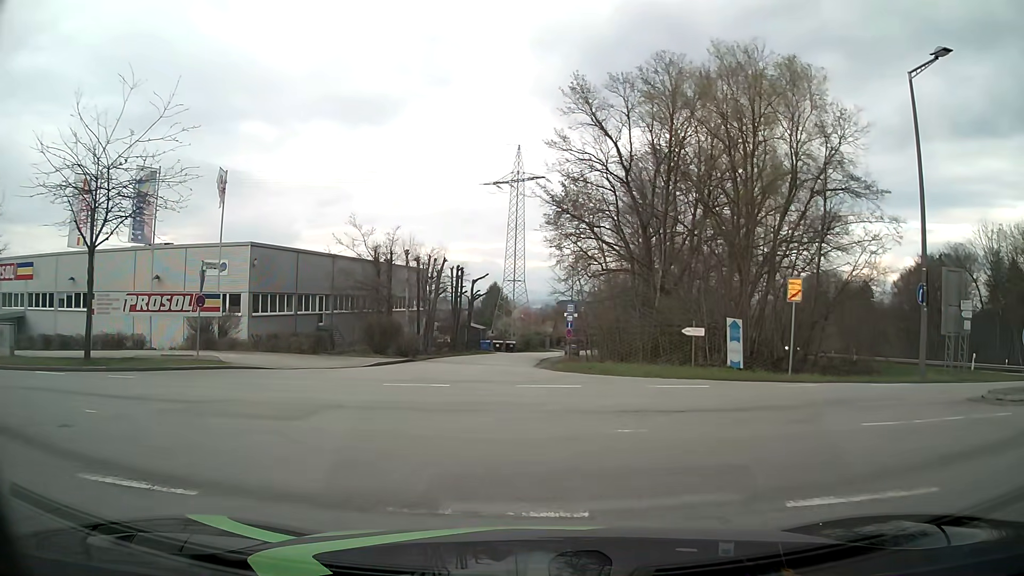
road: residential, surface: asphalt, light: Day
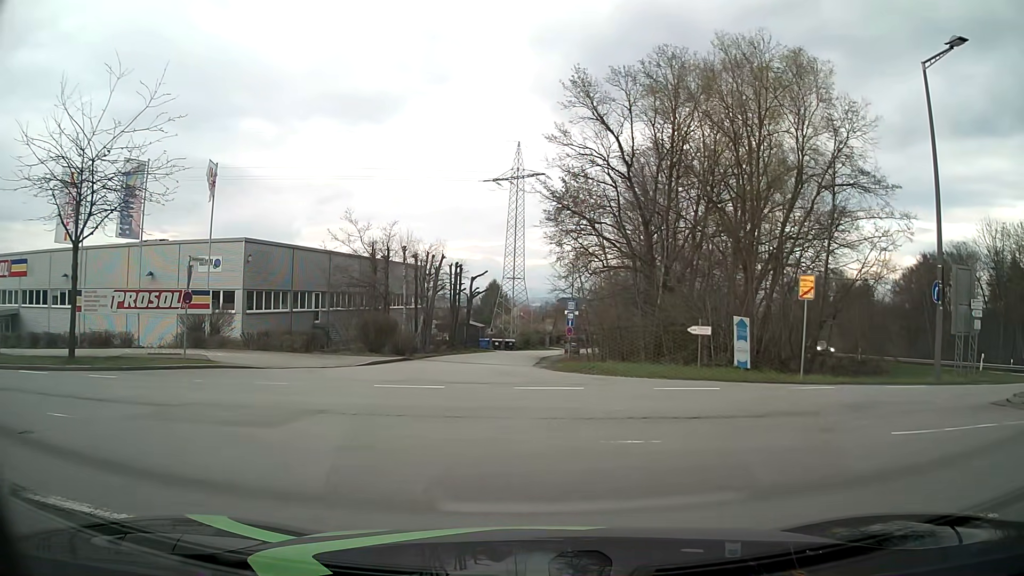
(0.0, +0.8) m; 0°
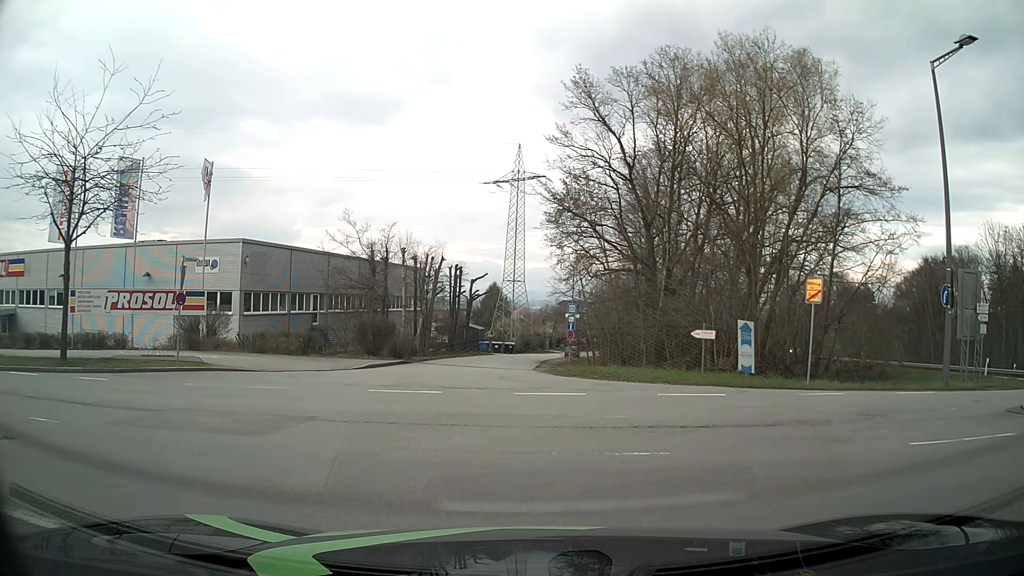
(0.0, +0.5) m; 0°
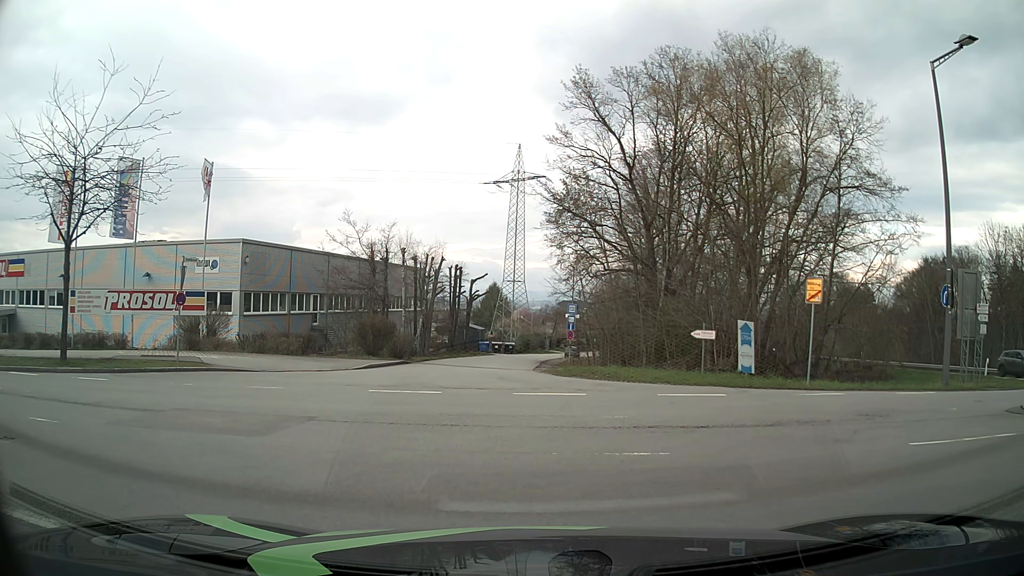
(0.0, 0.0) m; 0°
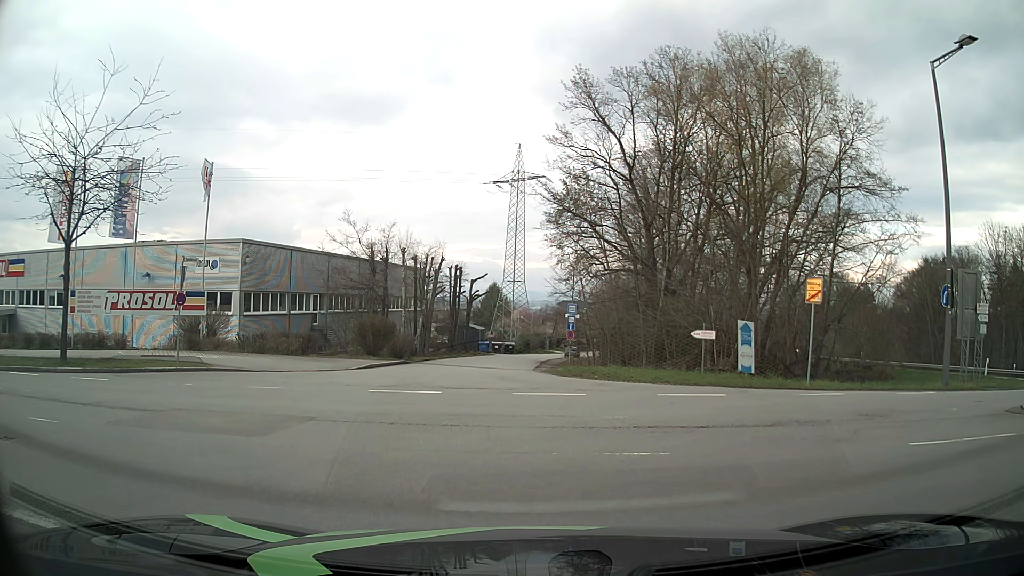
(0.0, 0.0) m; 0°
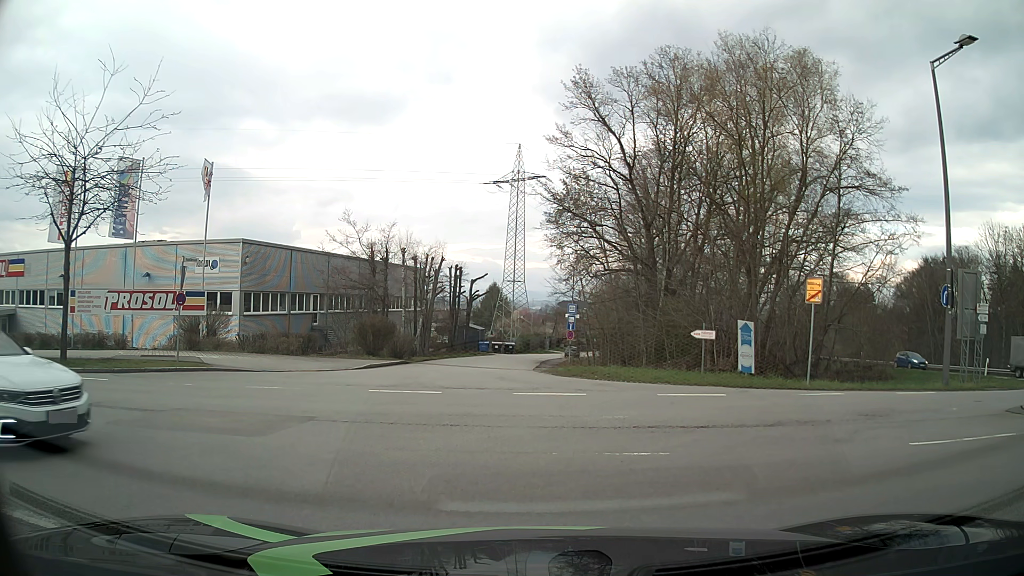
(0.0, 0.0) m; 0°
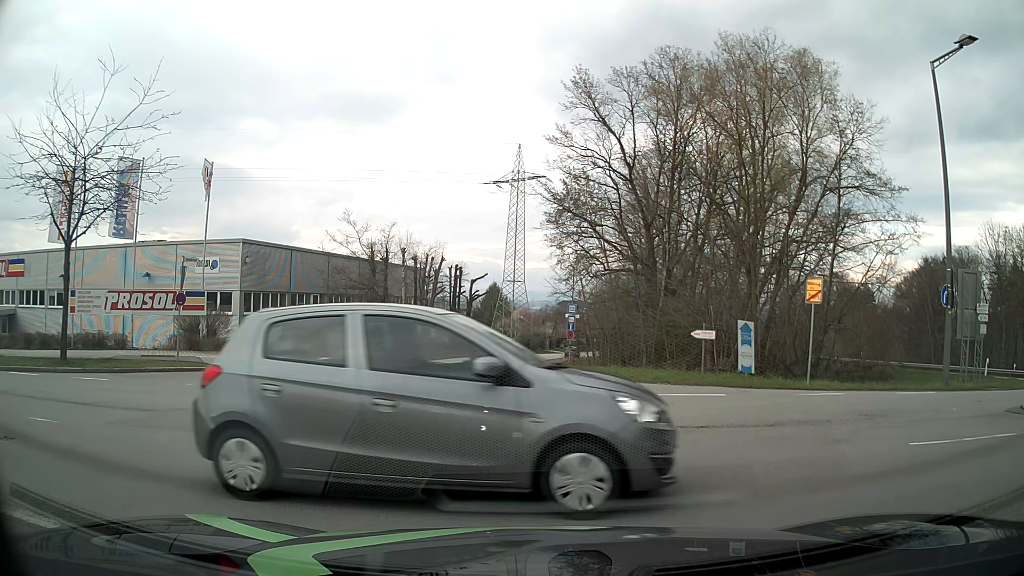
(0.0, 0.0) m; 0°
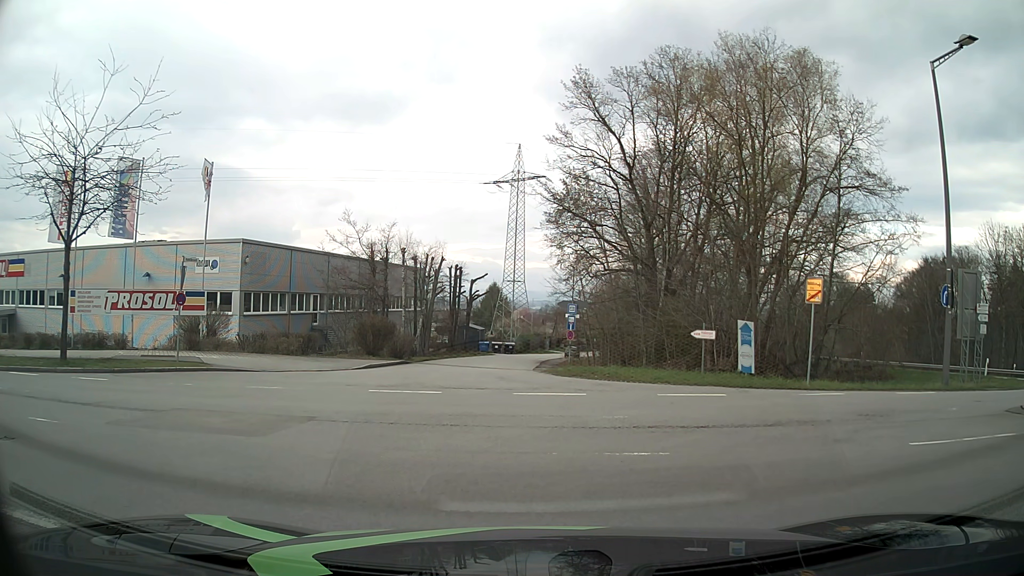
(0.0, 0.0) m; 0°
(-4, +9) (-13, +13) (-22, +15) (-32, +16) (-42, +17) (-52, +18) (-62, +19) (-72, +21) (-82, +23) (-92, +25) m
